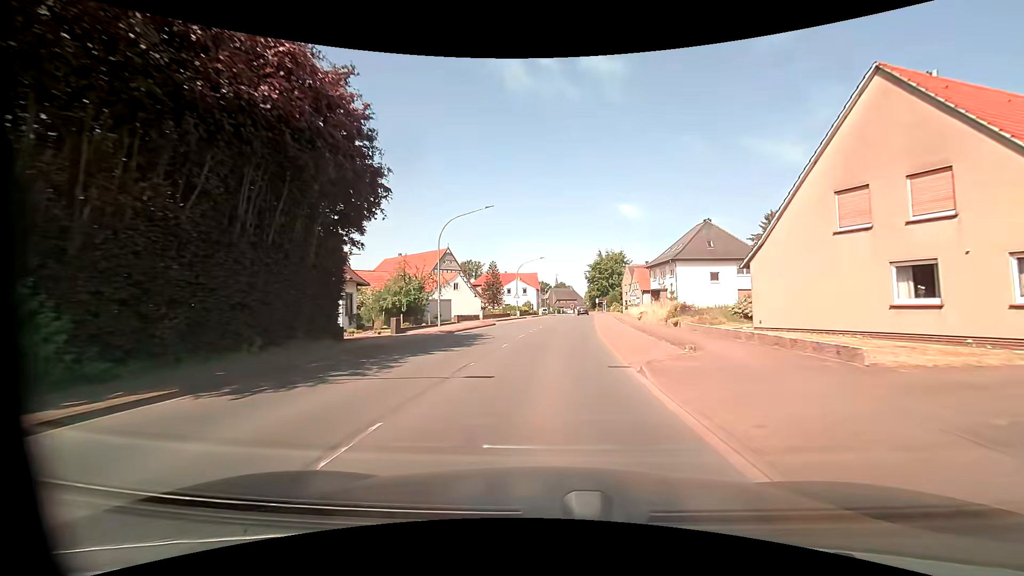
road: primary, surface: asphalt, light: Day
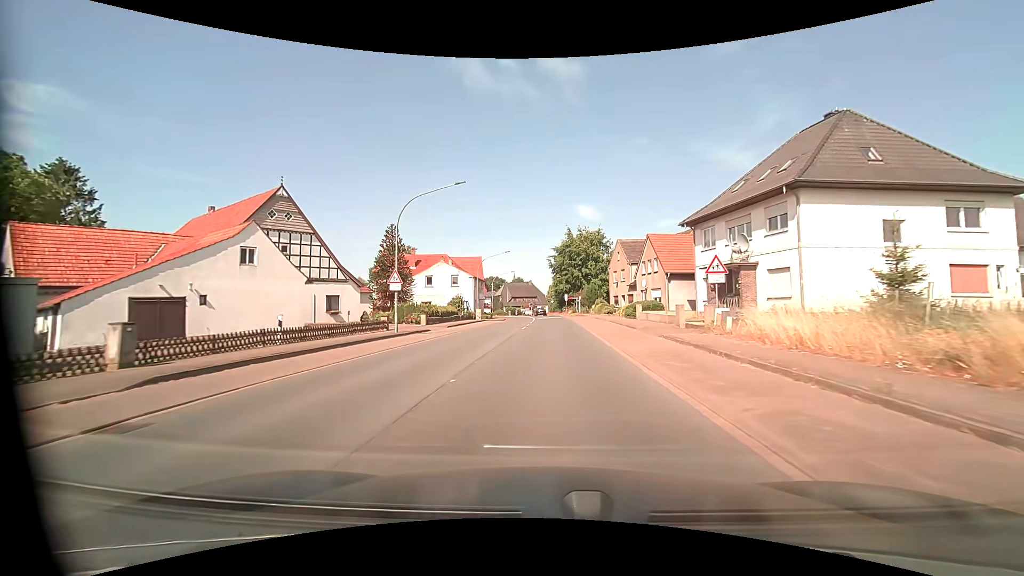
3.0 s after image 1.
(+2.0, +39.5) m; +5°
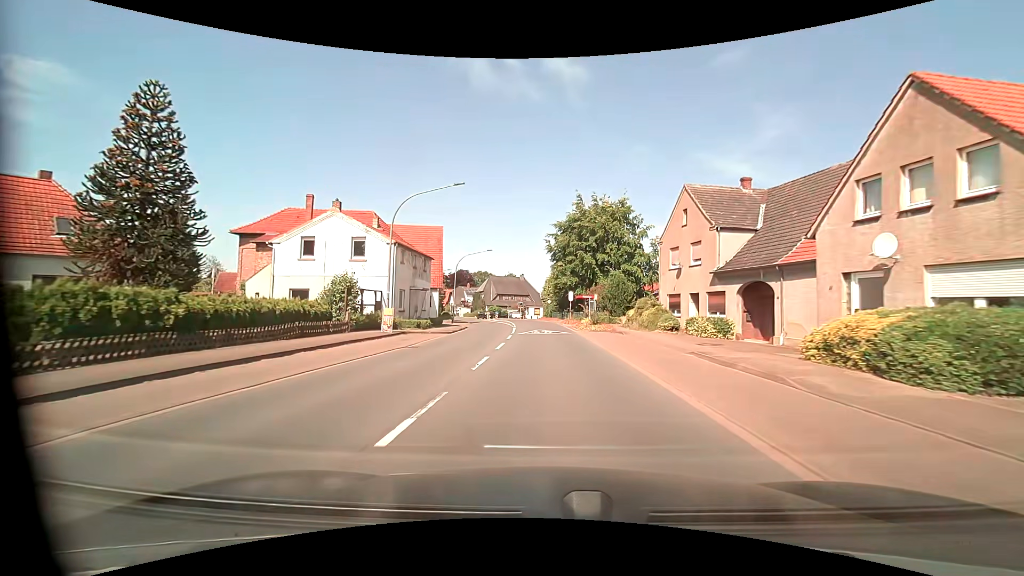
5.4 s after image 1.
(+0.2, +31.6) m; 0°
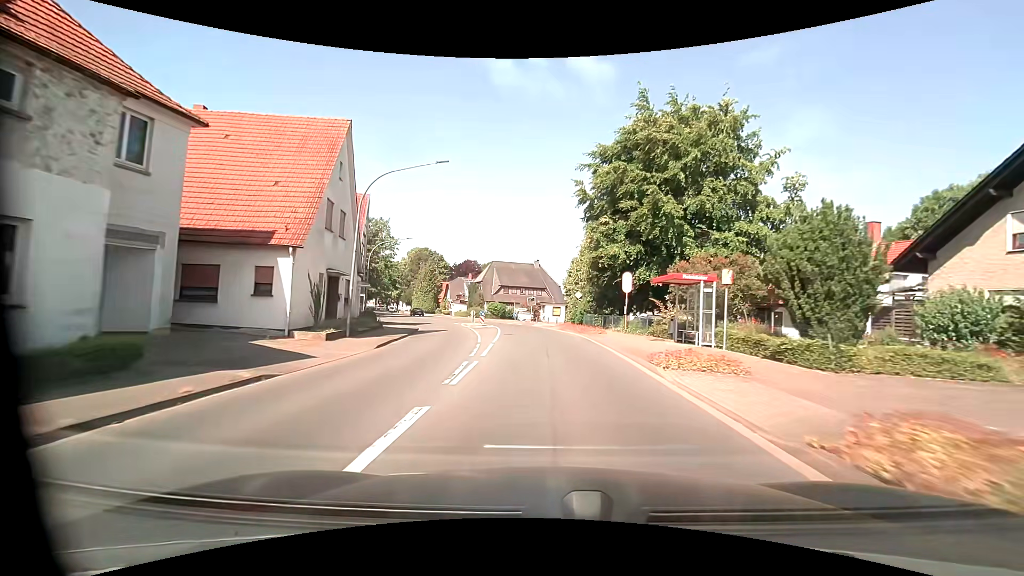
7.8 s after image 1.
(-0.3, +31.7) m; -2°
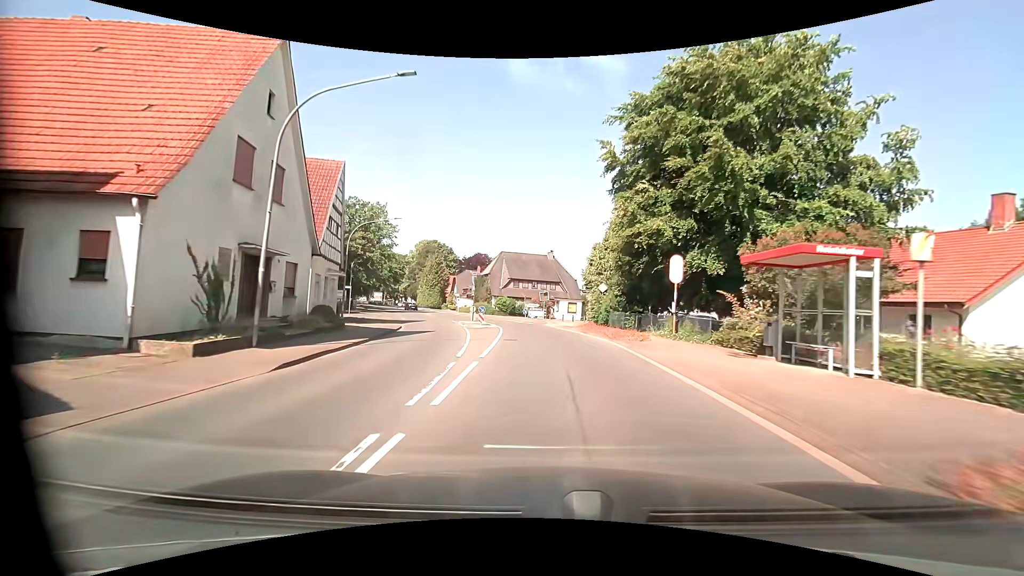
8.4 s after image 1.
(-0.1, +7.9) m; -2°
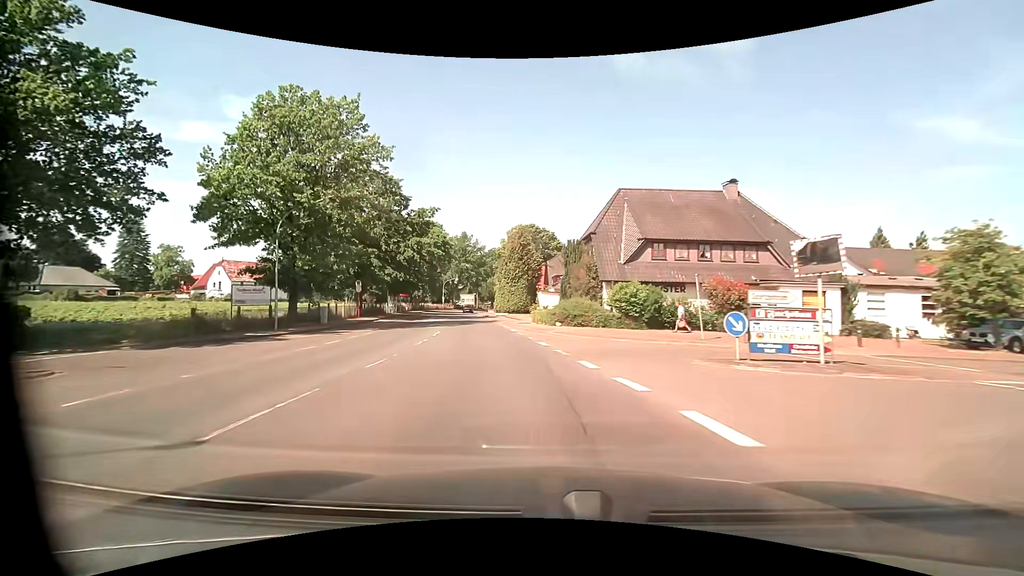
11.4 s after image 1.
(-2.9, +39.7) m; -12°
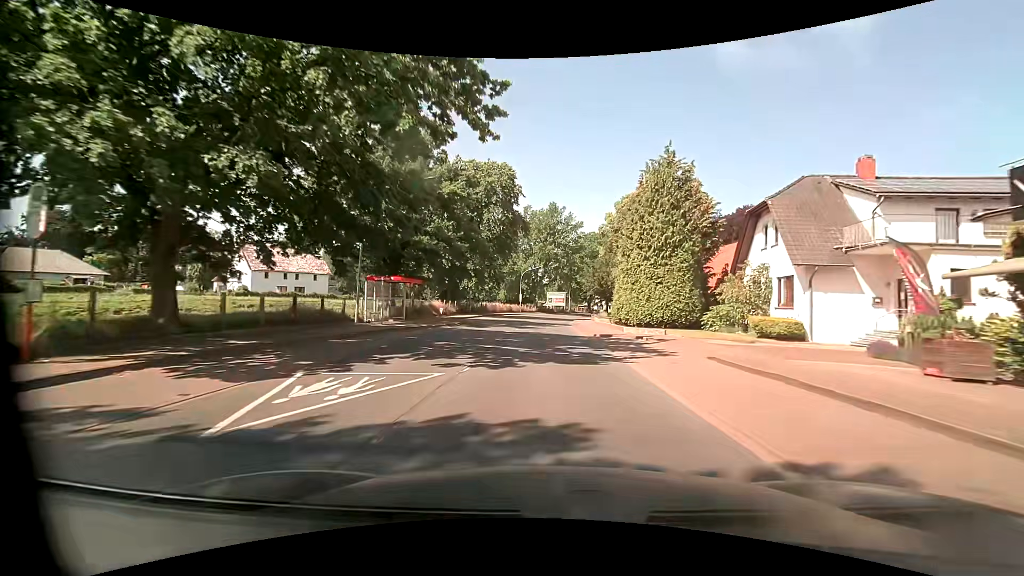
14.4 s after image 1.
(-6.5, +39.2) m; -11°
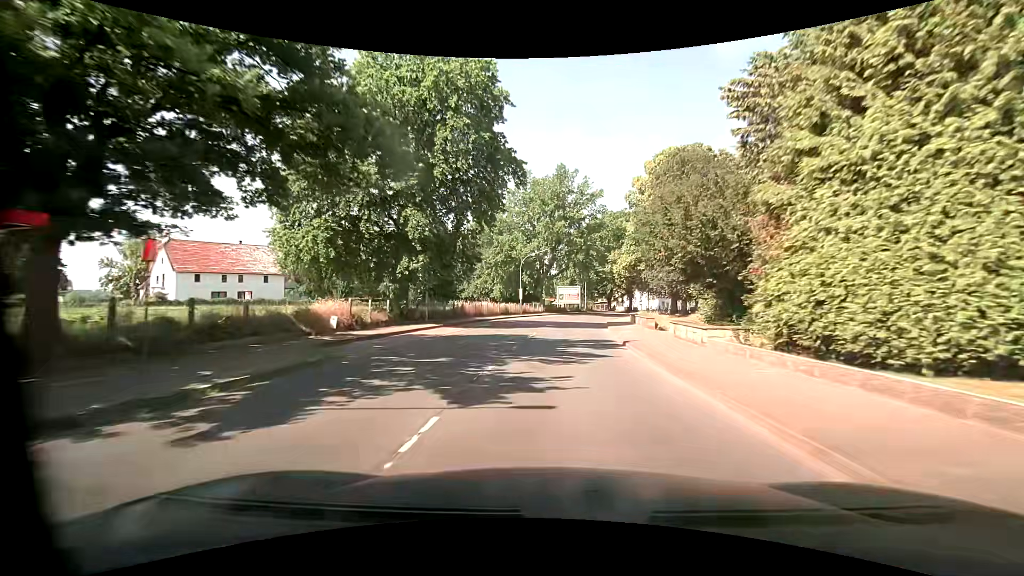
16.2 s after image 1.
(-0.2, +23.9) m; -1°
(0, +10) (0, +20) (+1, +30) (+2, +40) (+4, +50) (+6, +60) (+8, +69) (+12, +79) (+16, +88) (+20, +97) m
